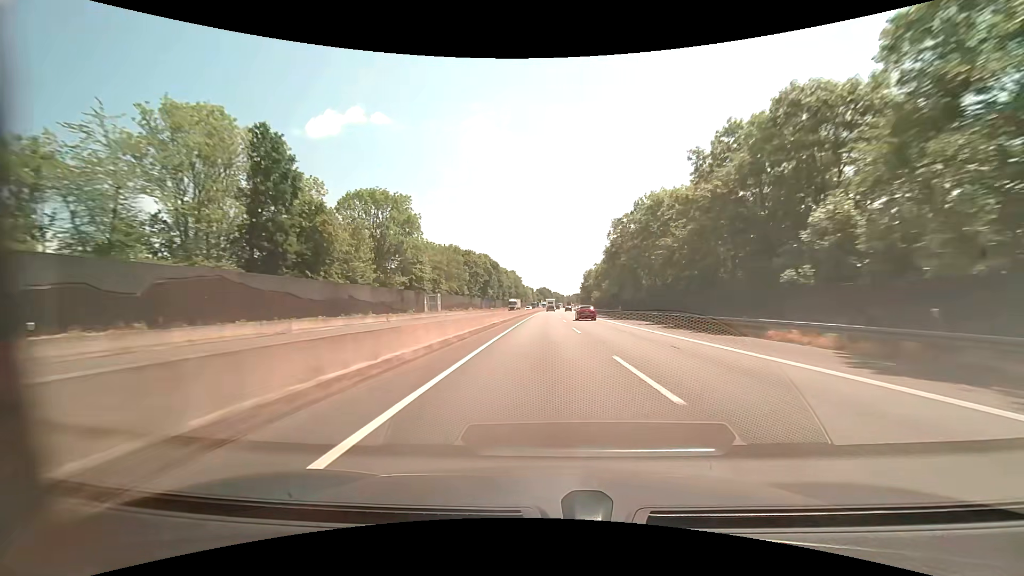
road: motorway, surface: asphalt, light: Day
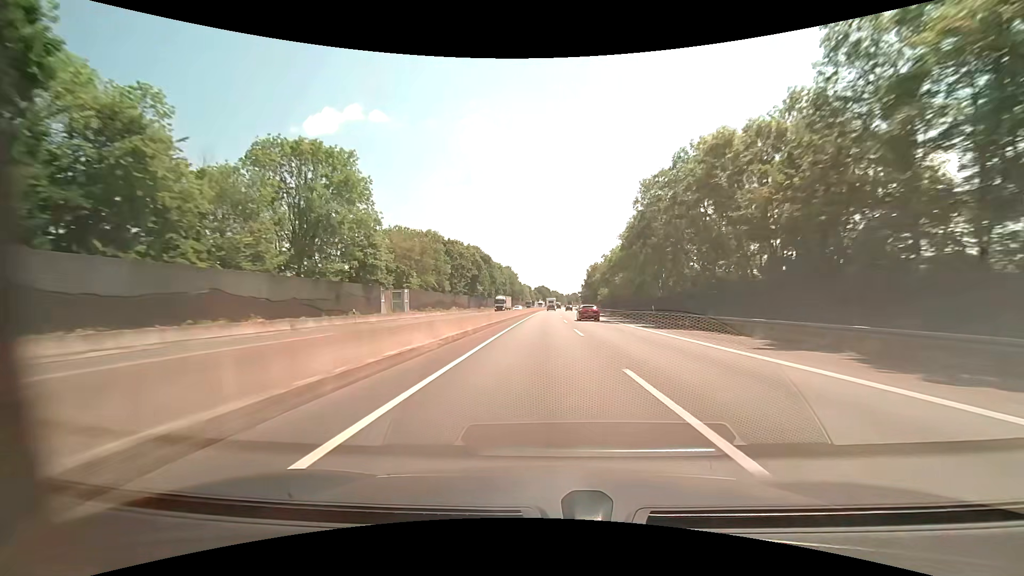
(0.0, +20.6) m; 0°
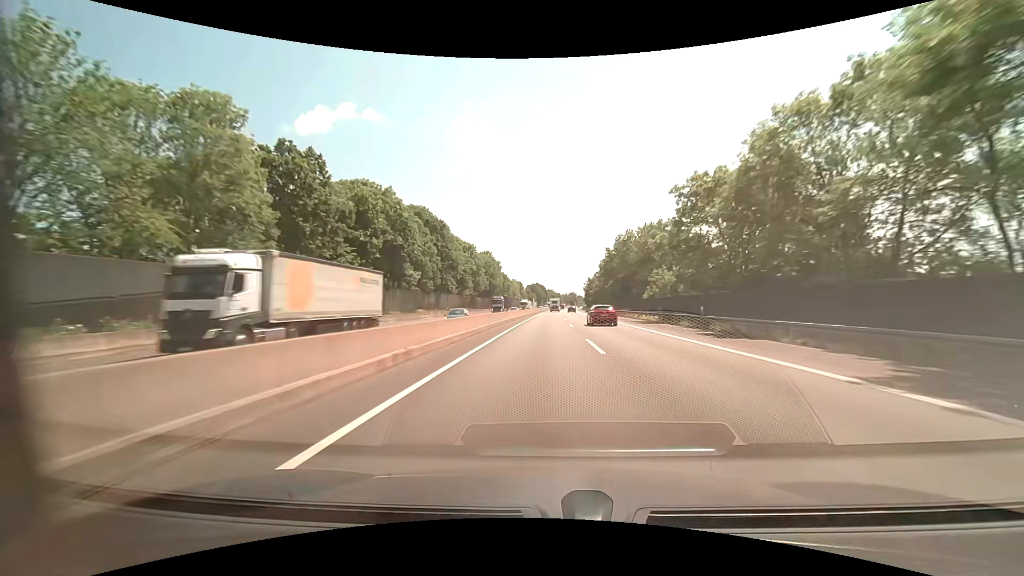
(+0.3, +61.8) m; +1°
(0, +10) (0, +20) (0, +30) (0, +40) (0, +50) (0, +60) (+1, +70) (+1, +80) (+1, +90) (+1, +100) m
